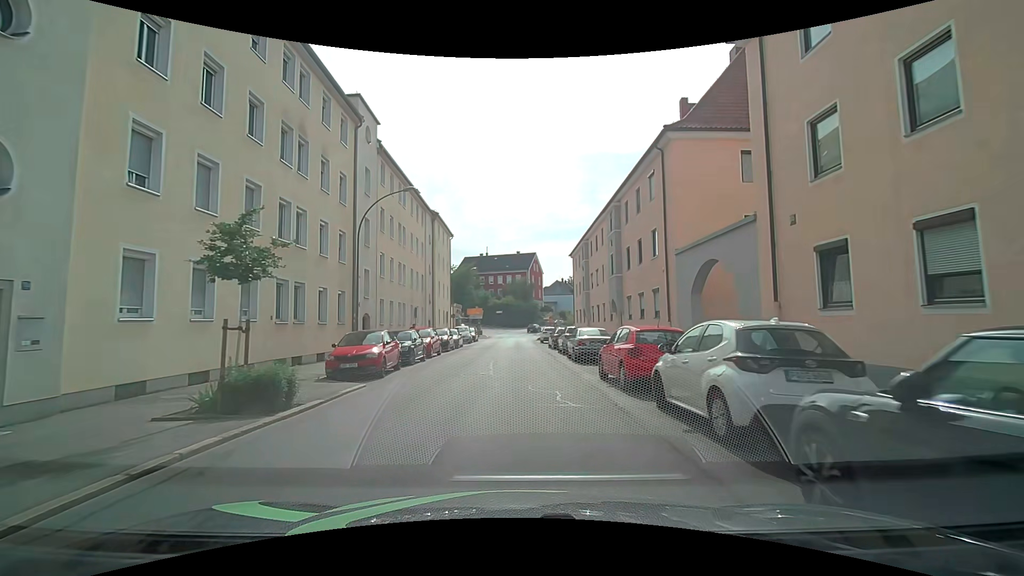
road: tertiary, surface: asphalt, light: Day
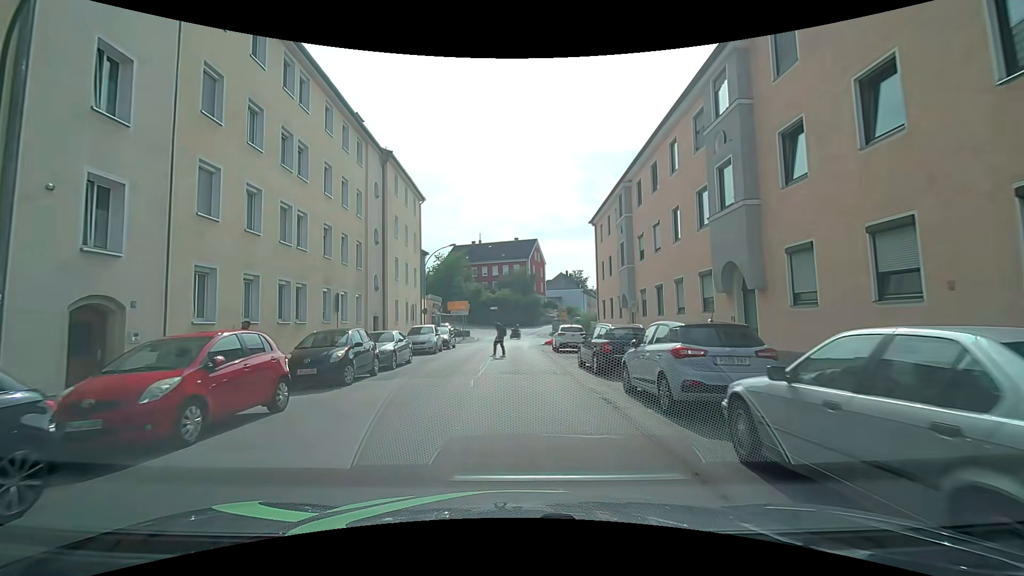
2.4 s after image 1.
(0.0, +18.1) m; 0°
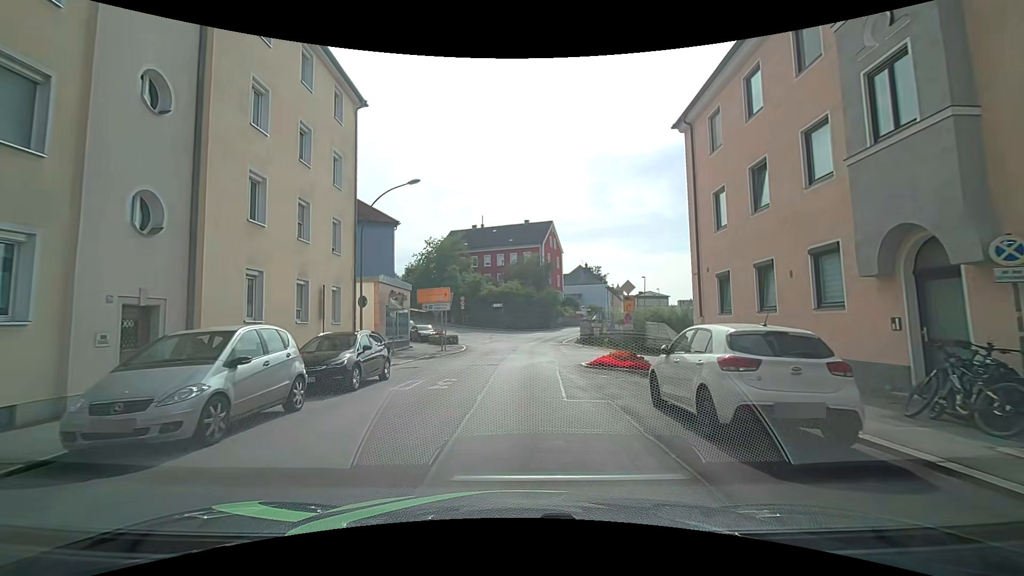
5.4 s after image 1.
(-0.2, +20.2) m; -1°
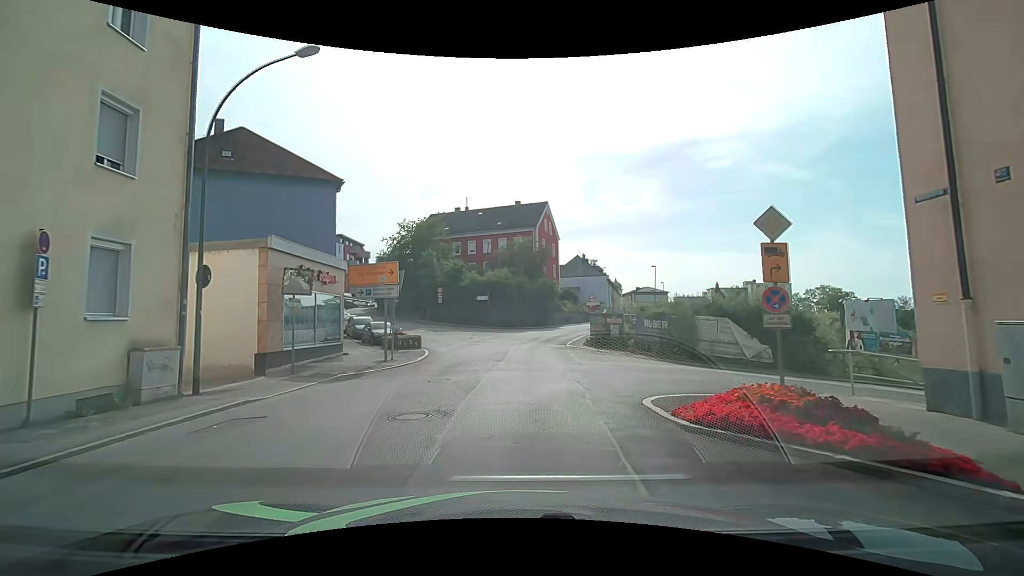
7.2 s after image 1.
(0.0, +11.6) m; +1°
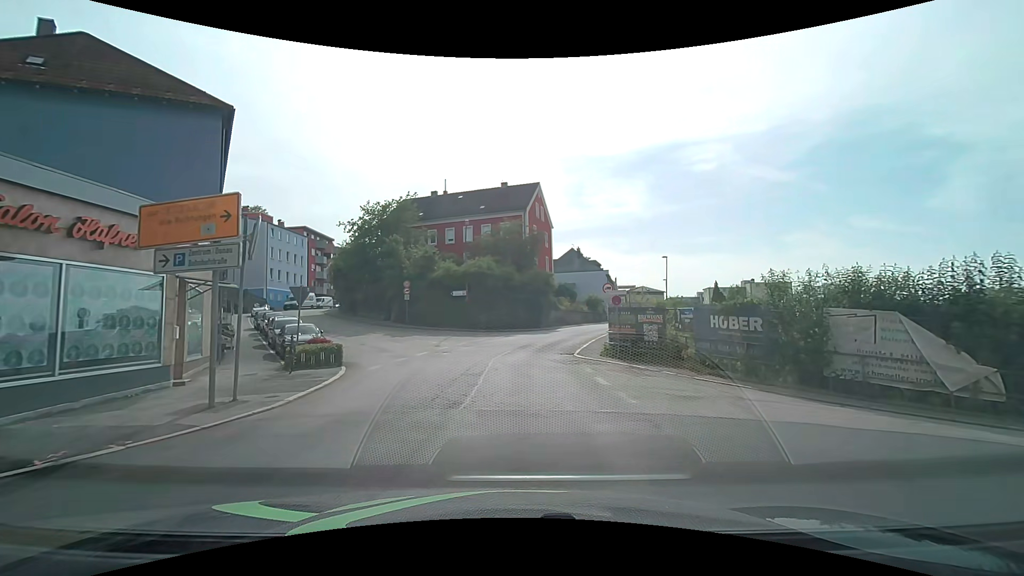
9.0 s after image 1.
(+0.1, +10.8) m; +1°
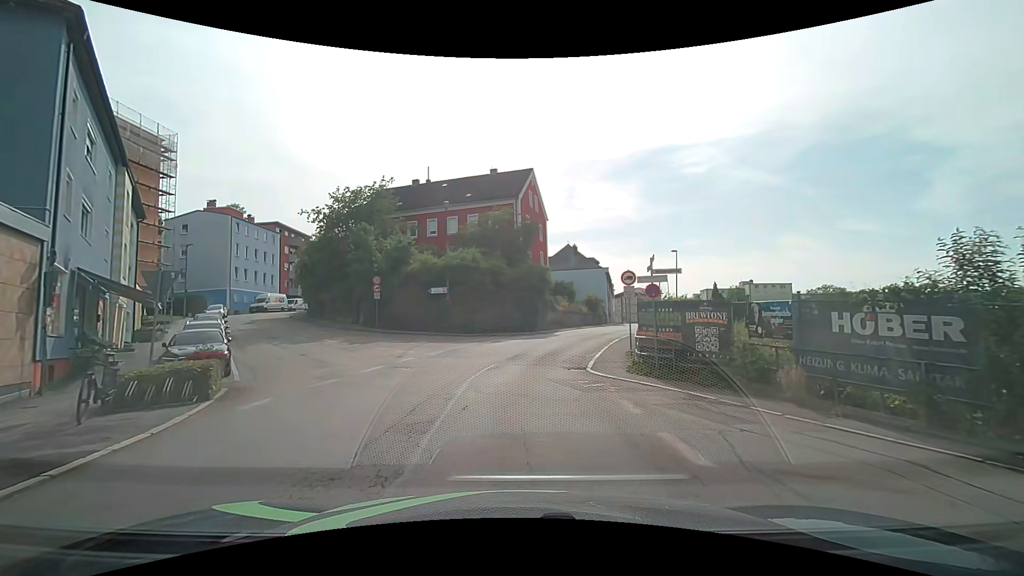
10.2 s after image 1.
(0.0, +6.8) m; +1°
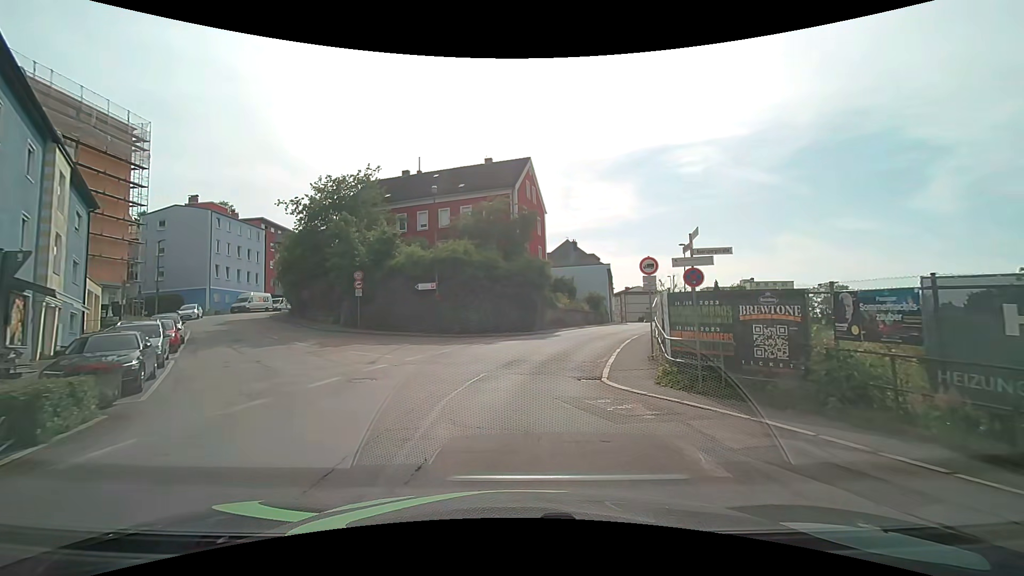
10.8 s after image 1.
(0.0, +3.5) m; +1°
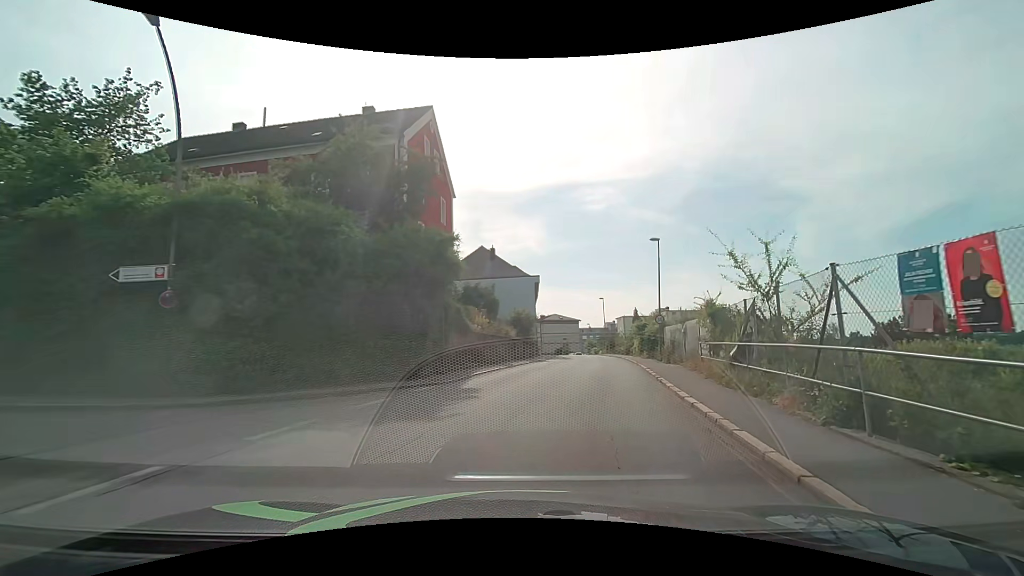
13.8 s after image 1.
(+0.8, +18.1) m; +11°
(+1, +10) (+2, +20) (+4, +30) (+6, +40) (+7, +49) (+8, +59) (+8, +69) (+8, +79) (+9, +89) (+9, +99) m
